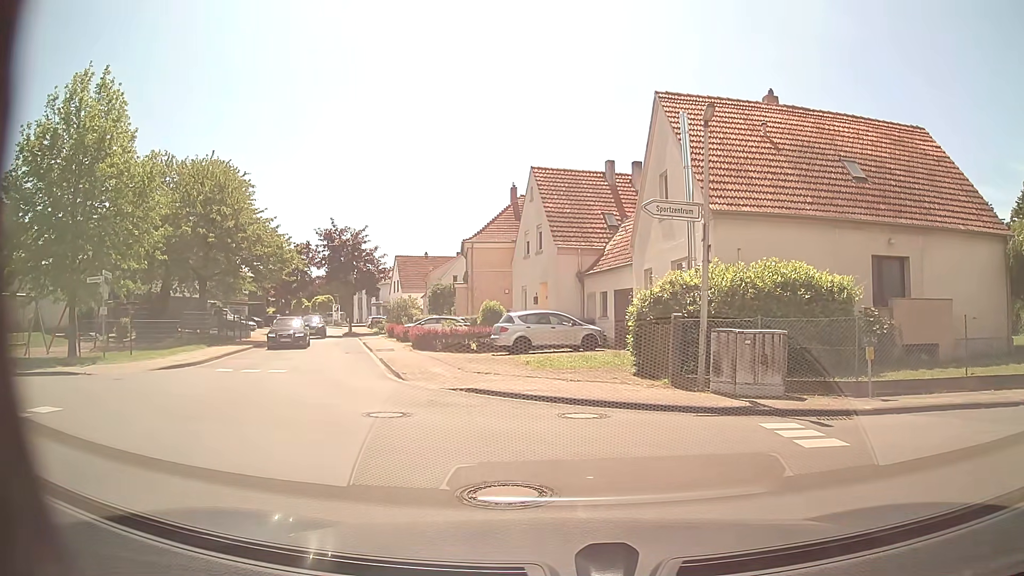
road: residential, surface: asphalt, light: Day
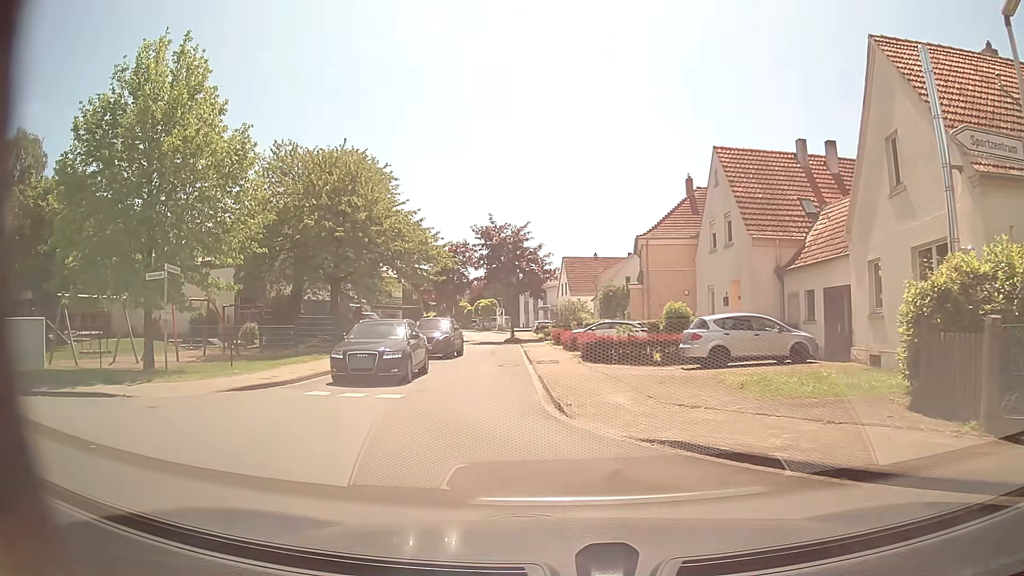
(-0.6, +5.1) m; -15°
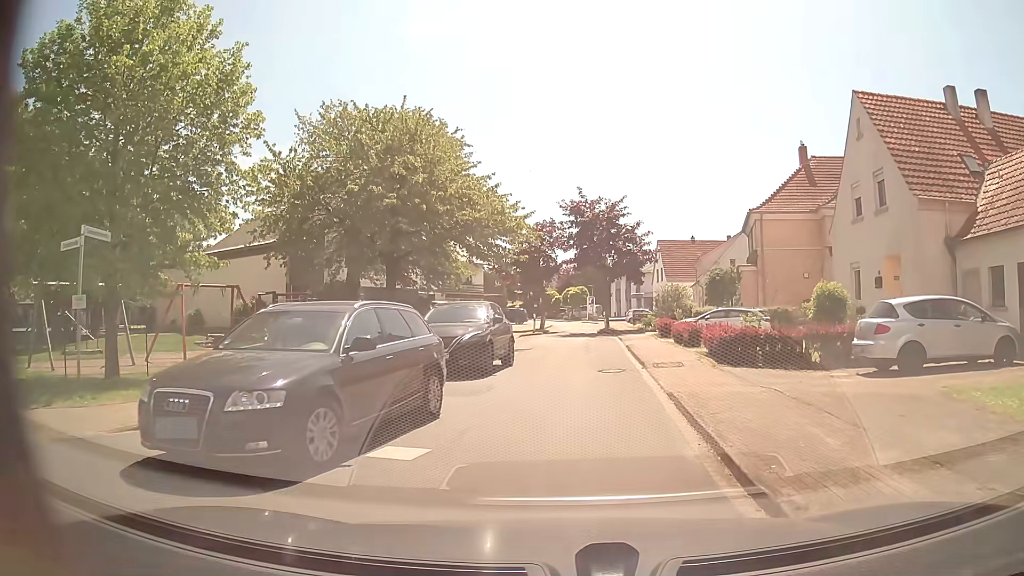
(-0.6, +6.5) m; -8°
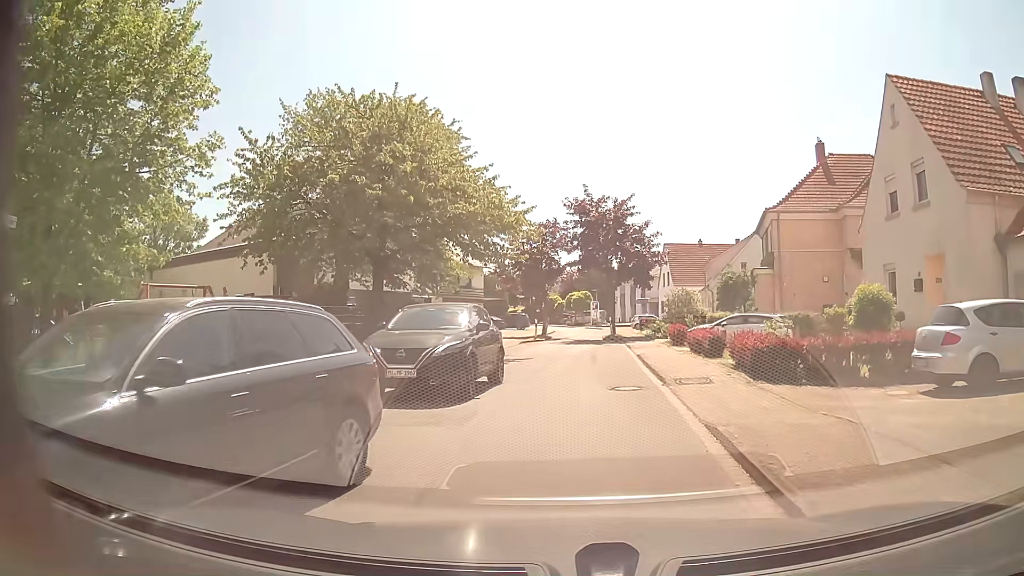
(0.0, +2.7) m; -2°
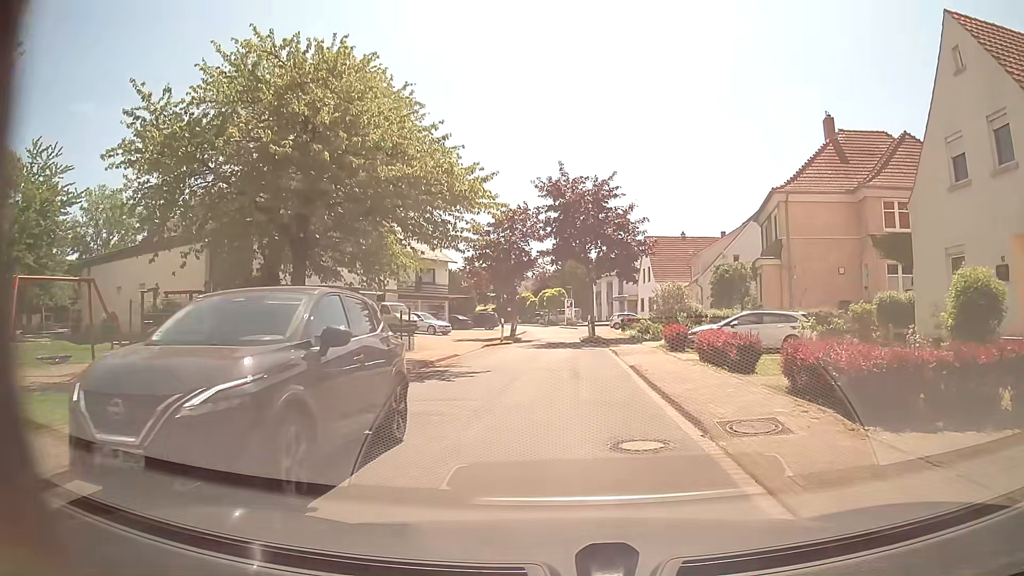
(+0.2, +5.8) m; +4°
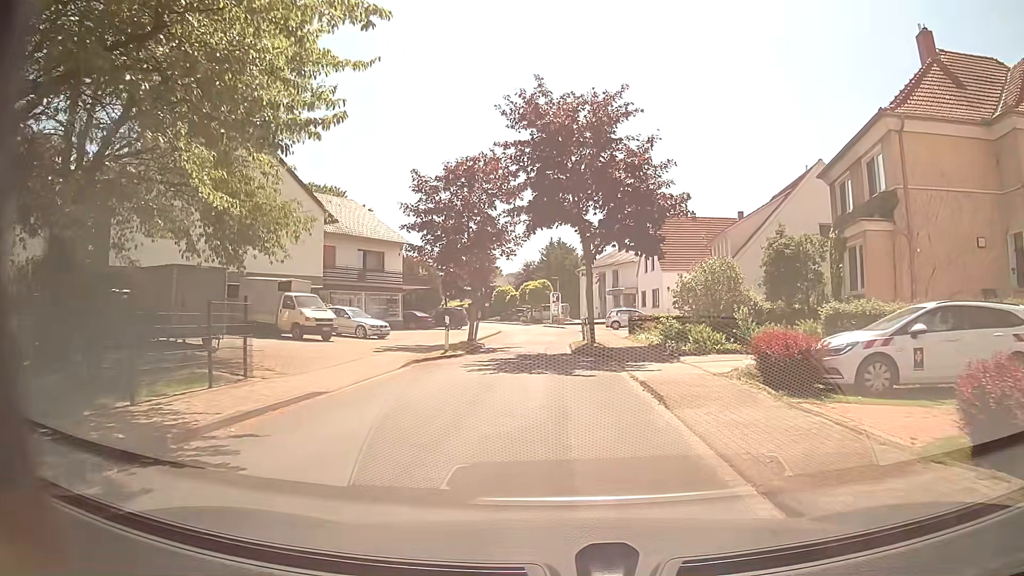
(+0.1, +13.1) m; +1°
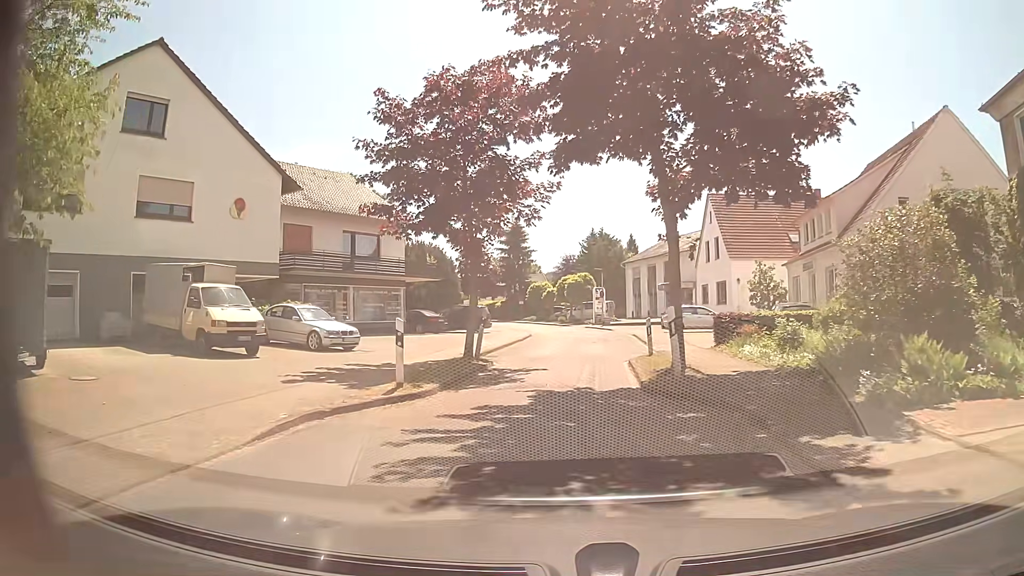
(-0.2, +10.6) m; -3°
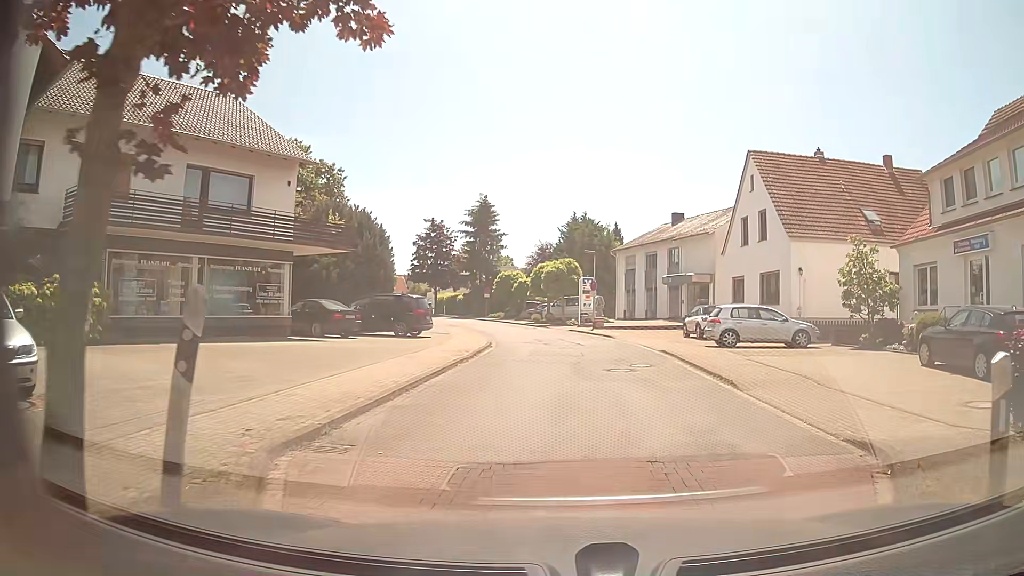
(-0.4, +14.5) m; +2°
(+1, +10) (+1, +20) (+1, +30) (-1, +40) (-3, +49) (-7, +59) (-10, +68) (-15, +77) (-18, +86) (-21, +96) m
